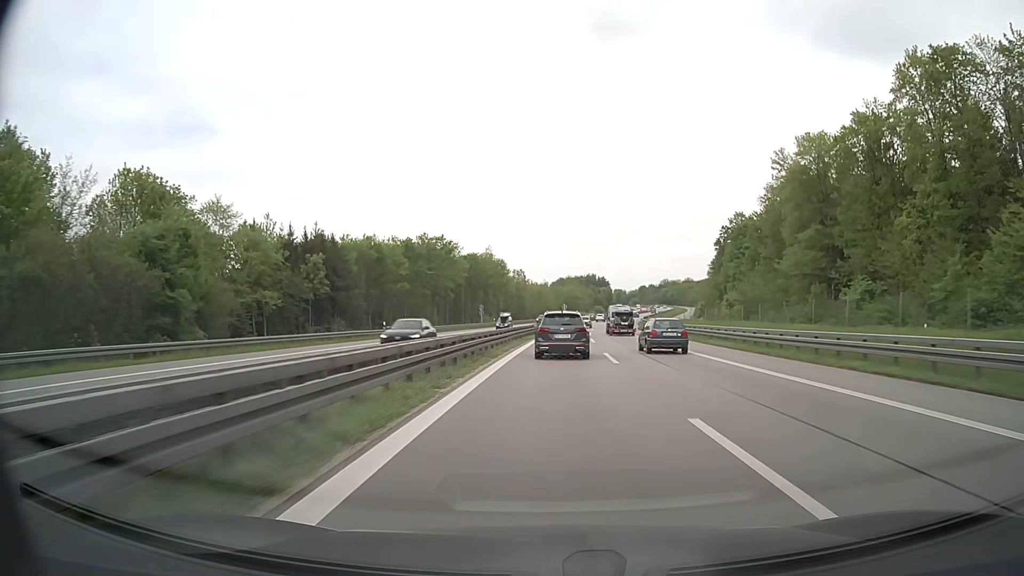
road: motorway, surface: asphalt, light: Day
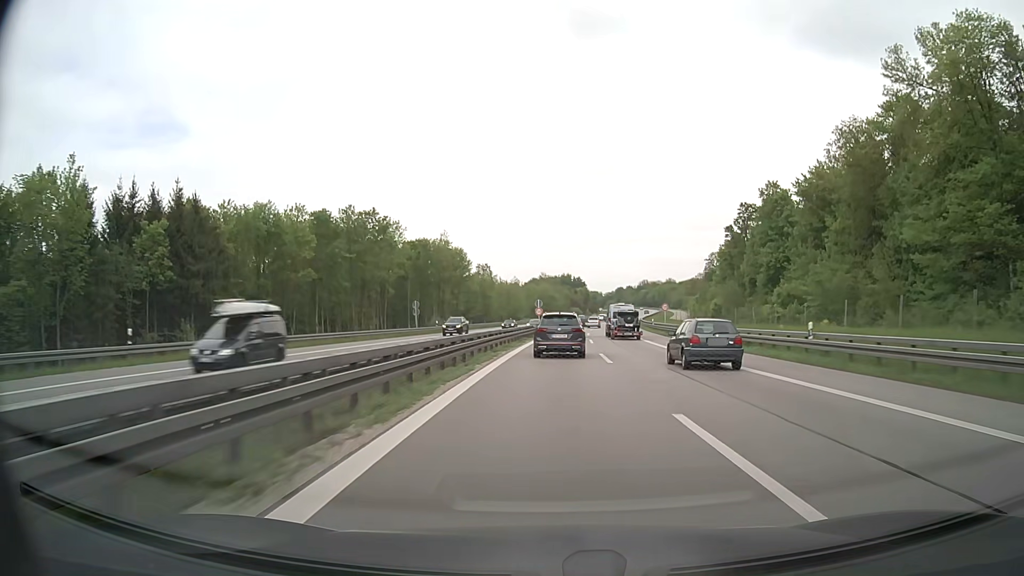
(+1.0, +35.6) m; +3°
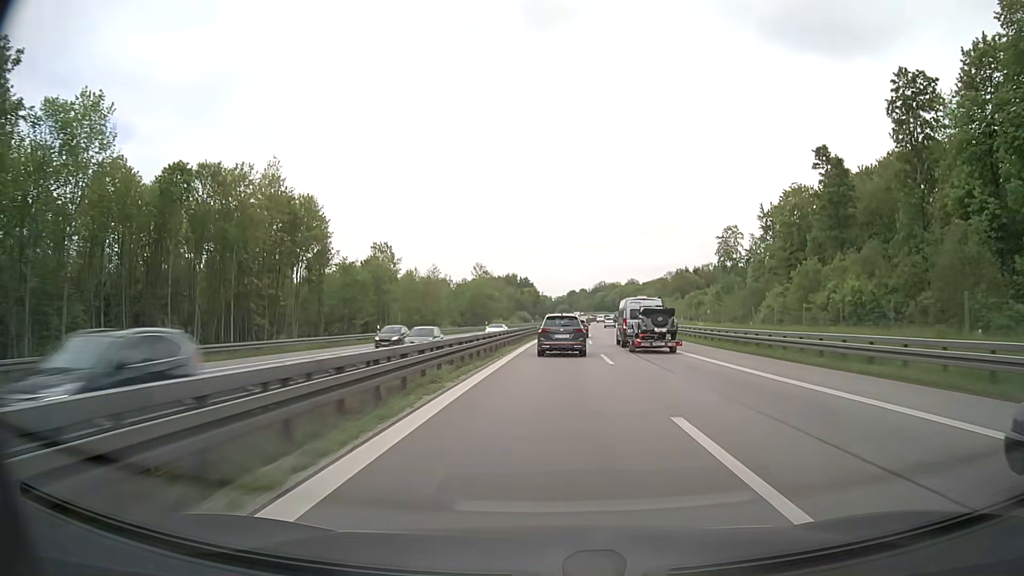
(+3.0, +72.7) m; +5°
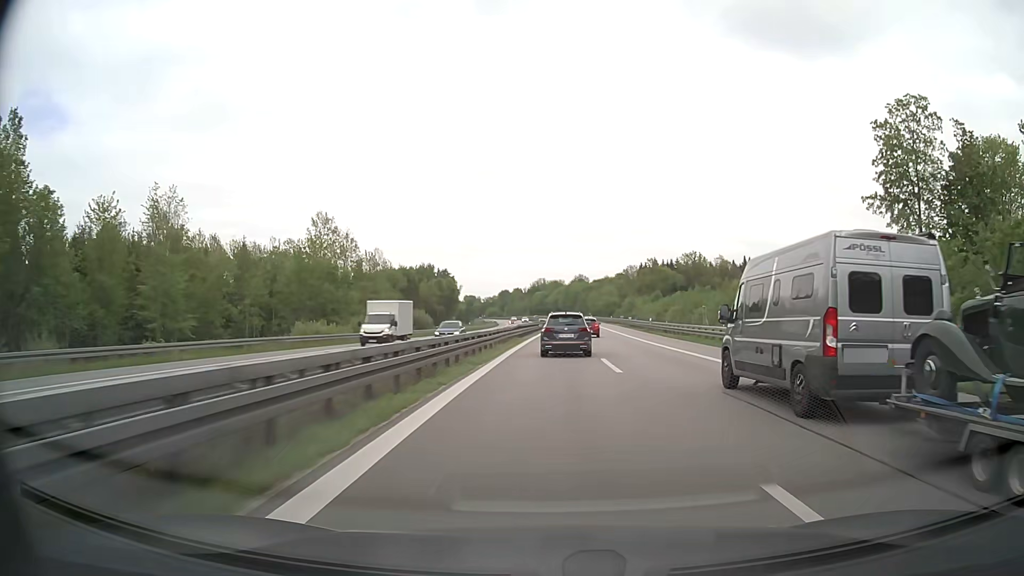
(+5.0, +94.4) m; +6°
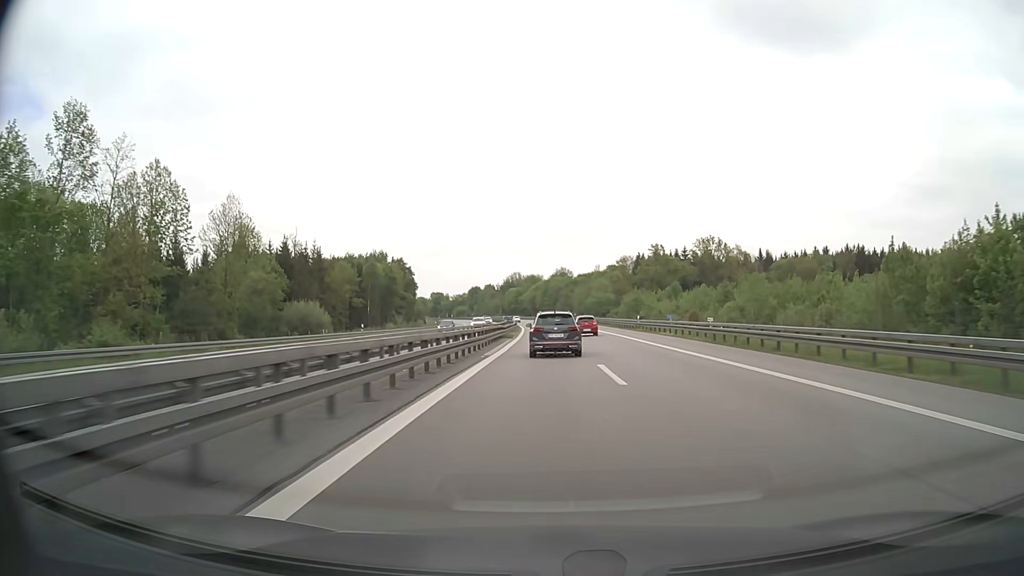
(+1.0, +57.6) m; +2°
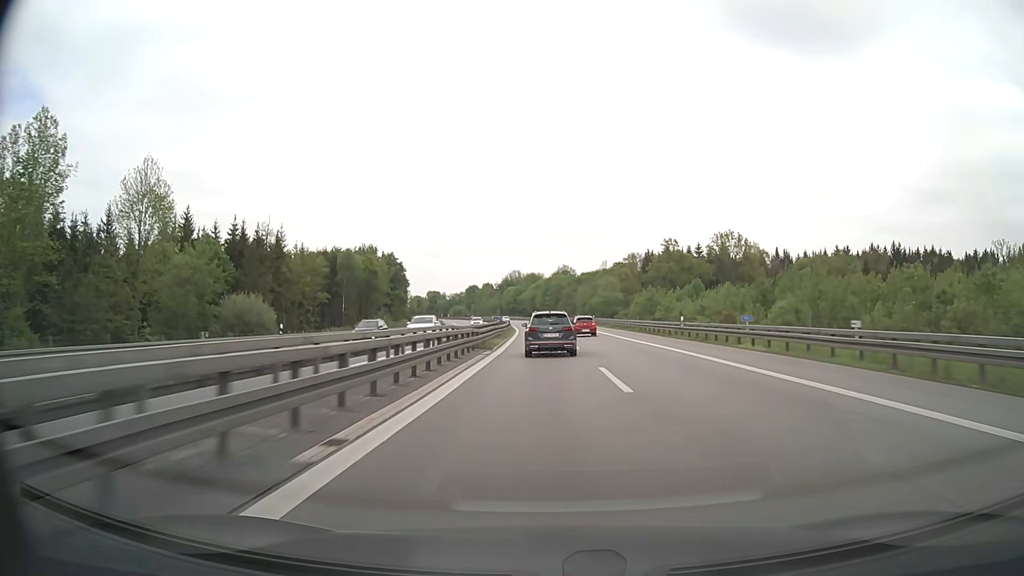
(0.0, +19.3) m; 0°
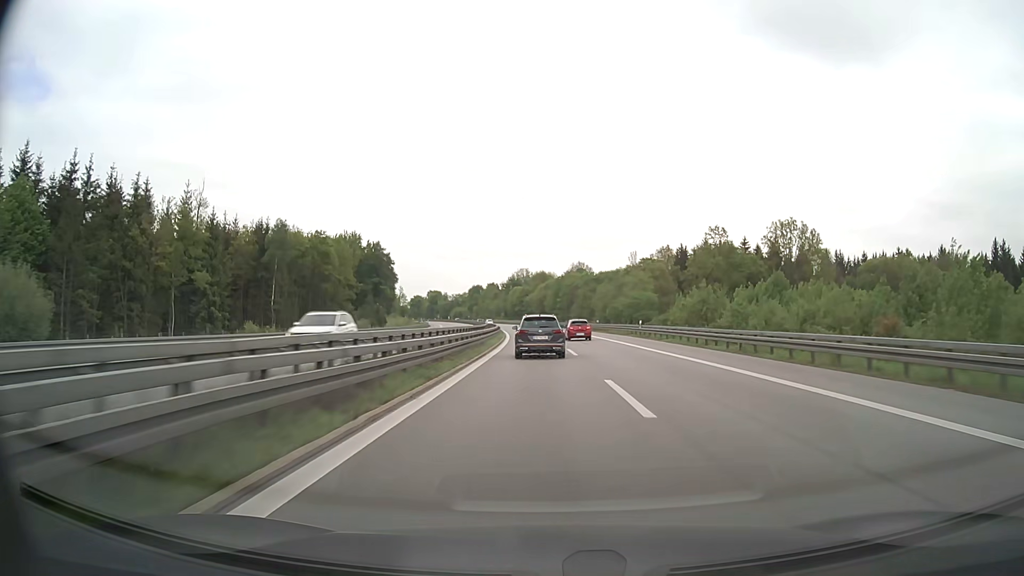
(-0.2, +39.0) m; -1°
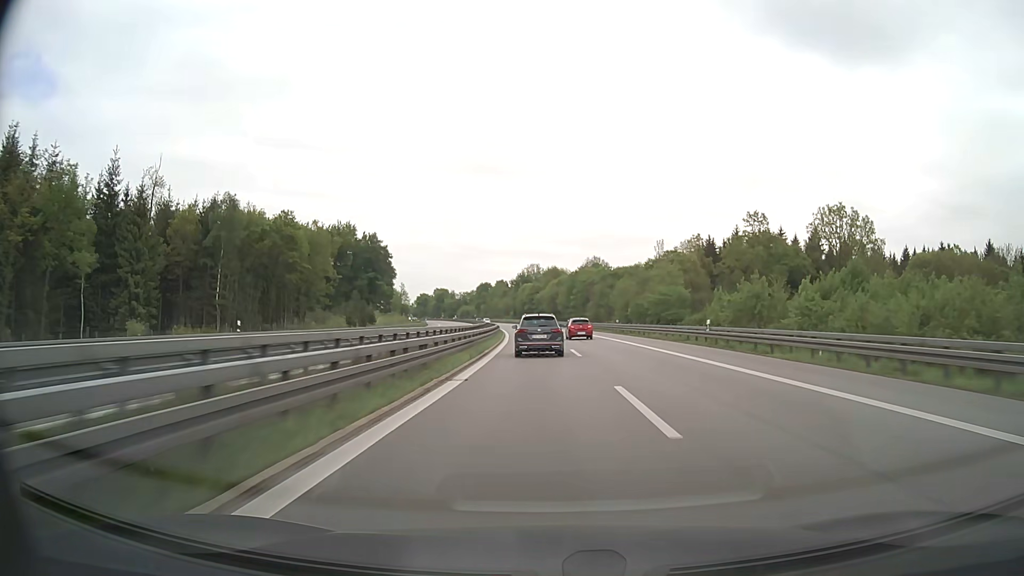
(-0.2, +19.7) m; -1°
(0, +10) (0, +20) (0, +30) (-1, +40) (-1, +50) (-2, +60) (-2, +70) (-3, +80) (-4, +90) (-5, +100) m
